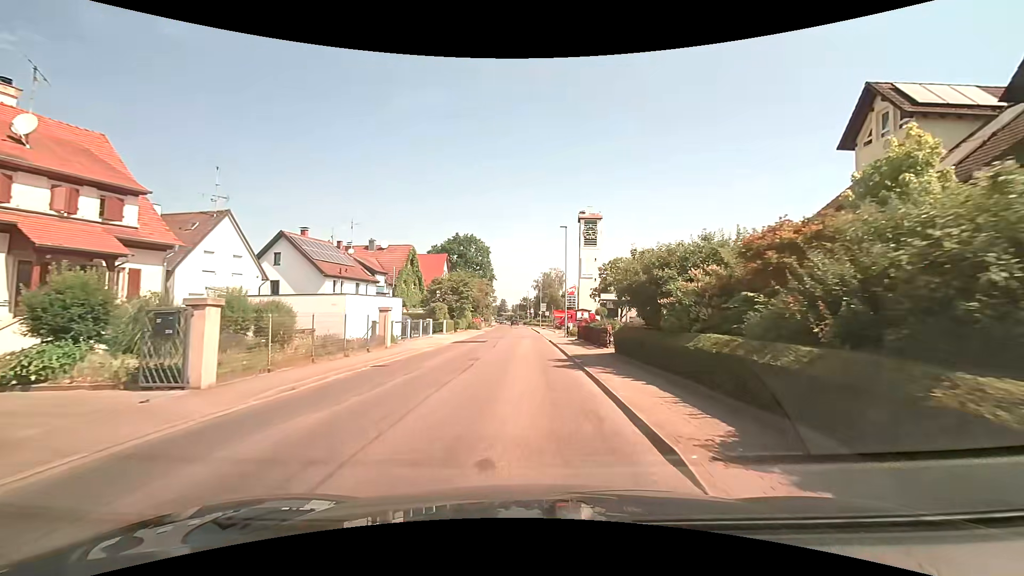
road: secondary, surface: paved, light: Day
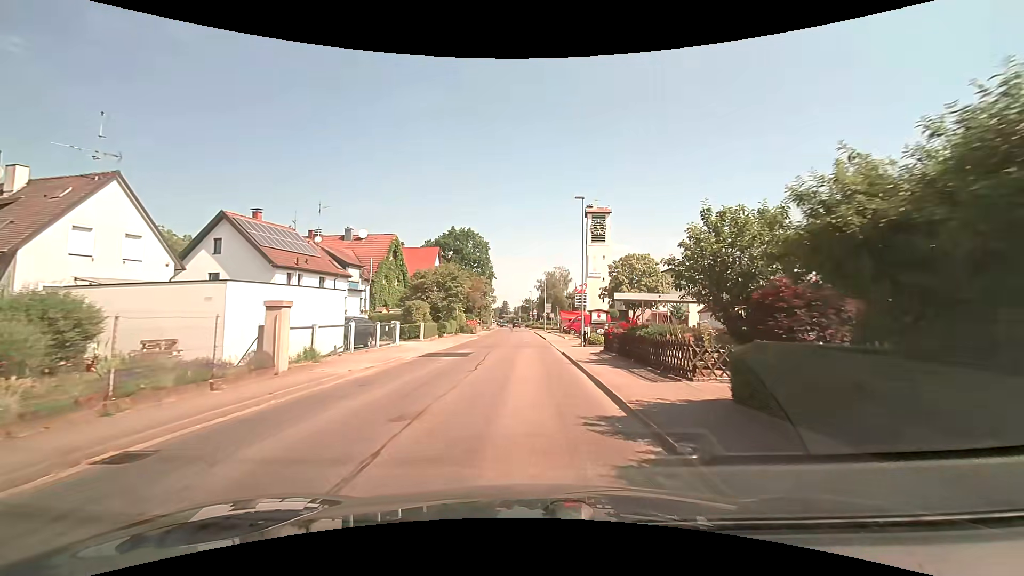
(-0.2, +9.5) m; -2°
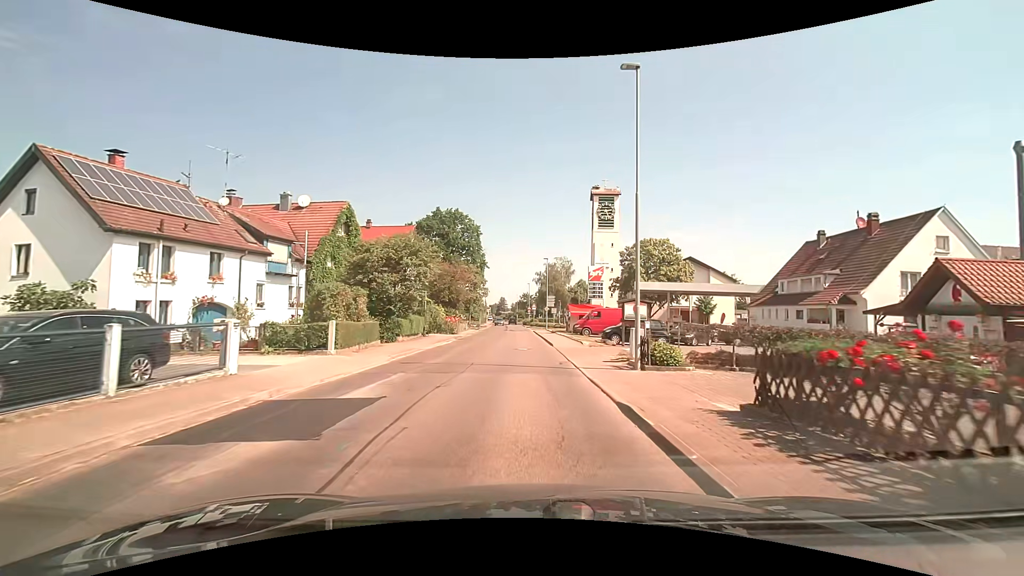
(+0.3, +13.9) m; +2°
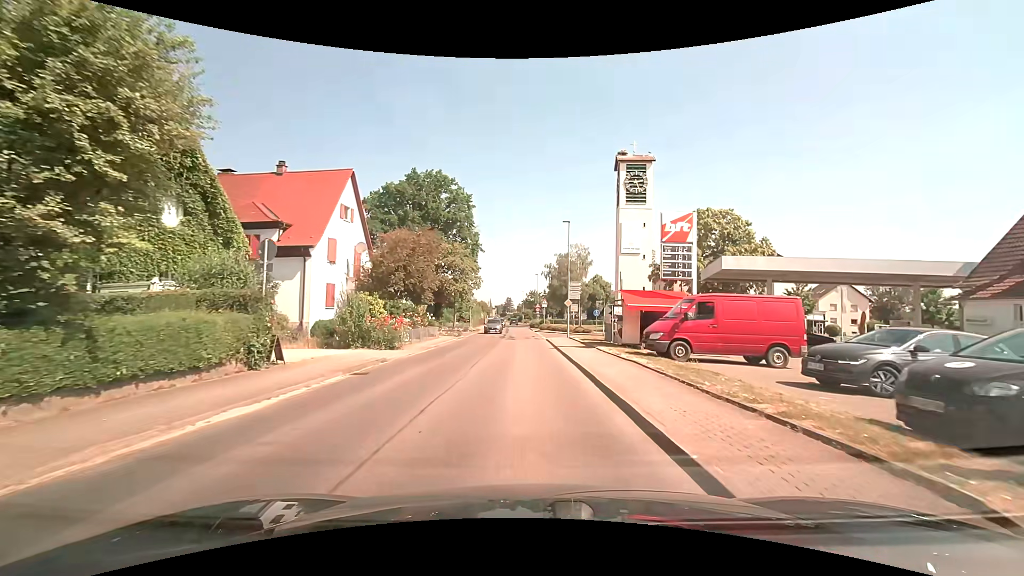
(-0.3, +21.7) m; -2°
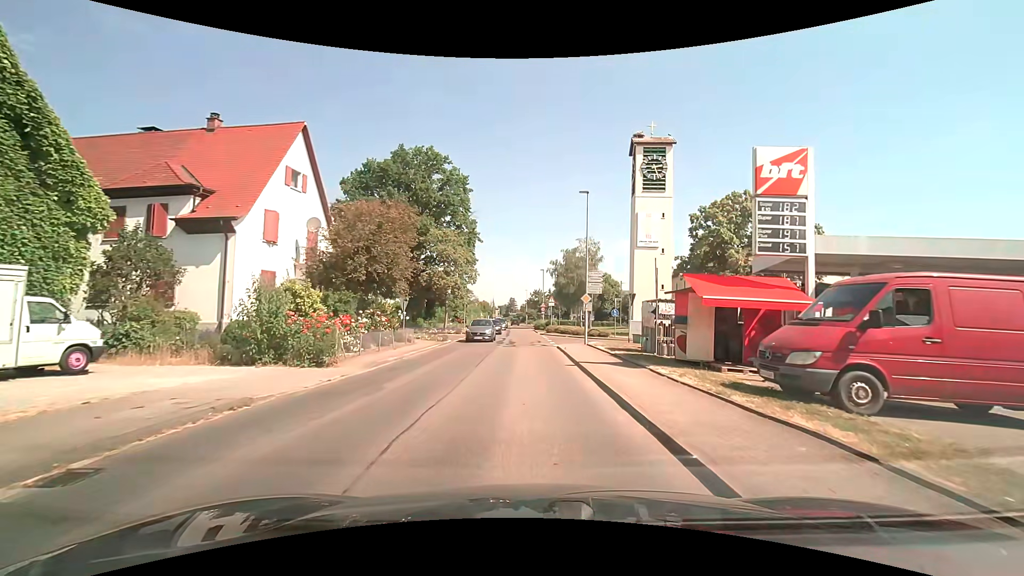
(0.0, +8.3) m; 0°
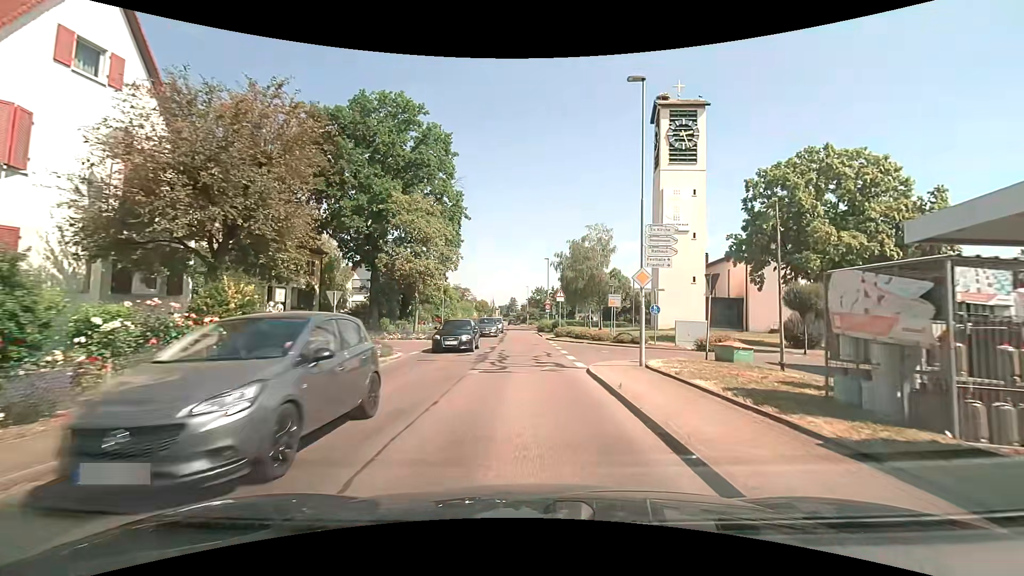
(-0.1, +12.7) m; 0°
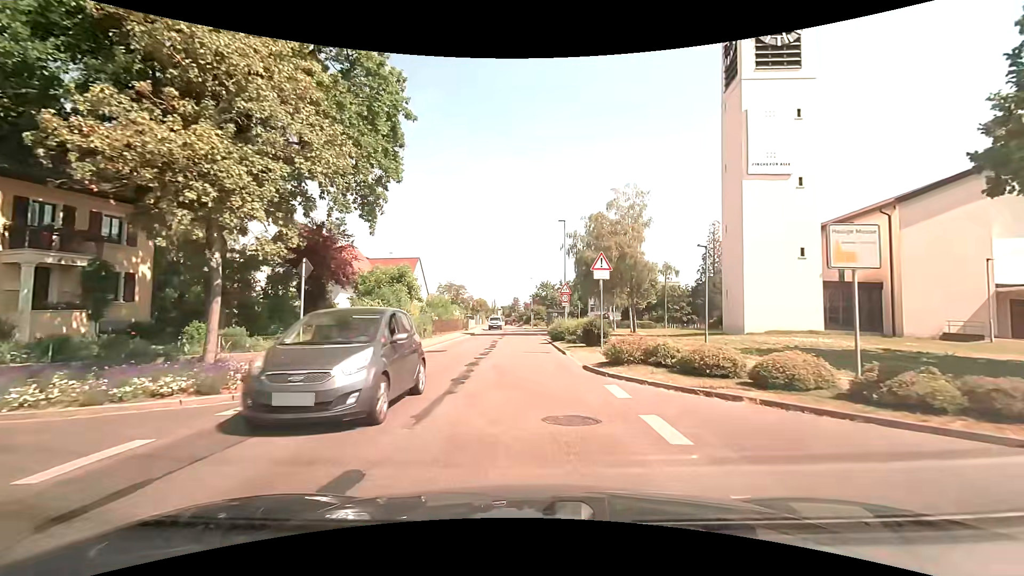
(-0.1, +21.6) m; -1°
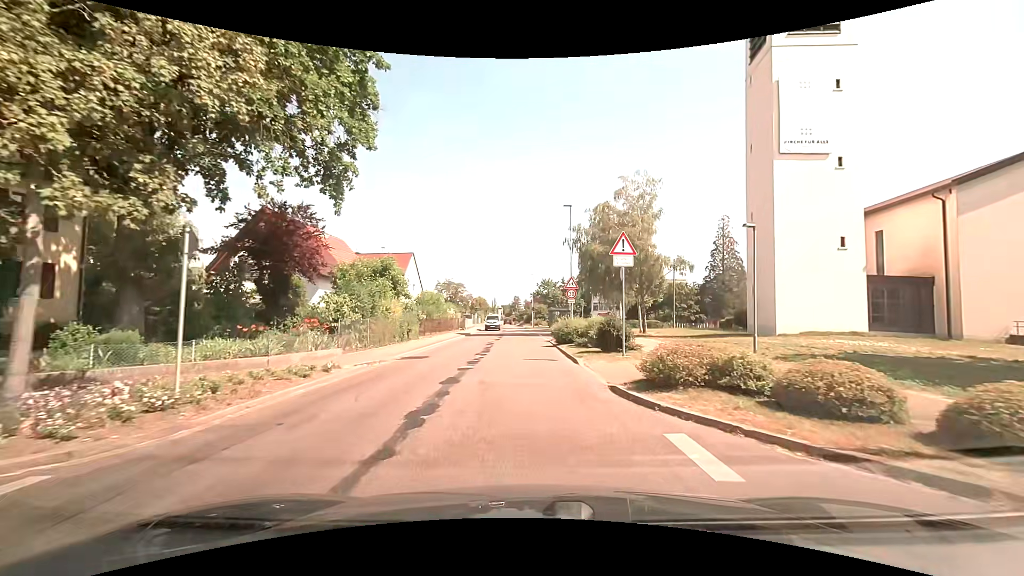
(0.0, +4.3) m; 0°
(0, +10) (0, +20) (0, +30) (-1, +40) (-1, +50) (-1, +60) (-2, +70) (-2, +80) (-3, +90) (-3, +100) m
